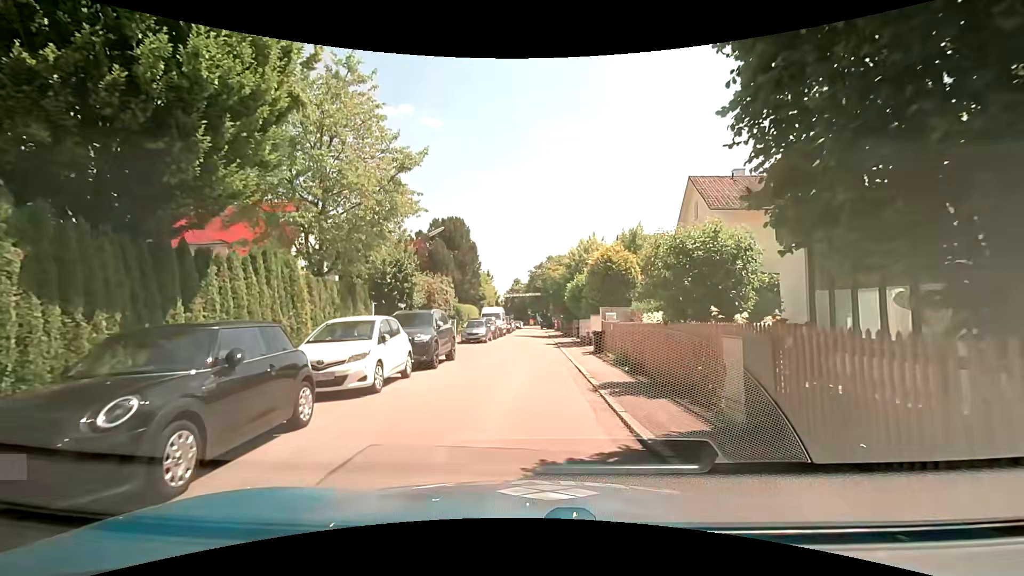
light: Day
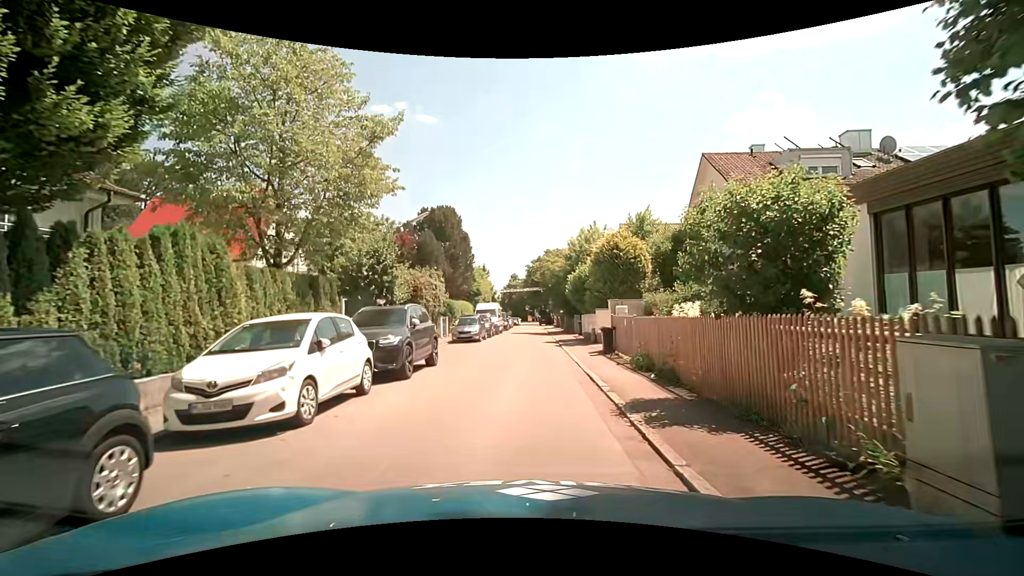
(0.0, +3.1) m; +1°
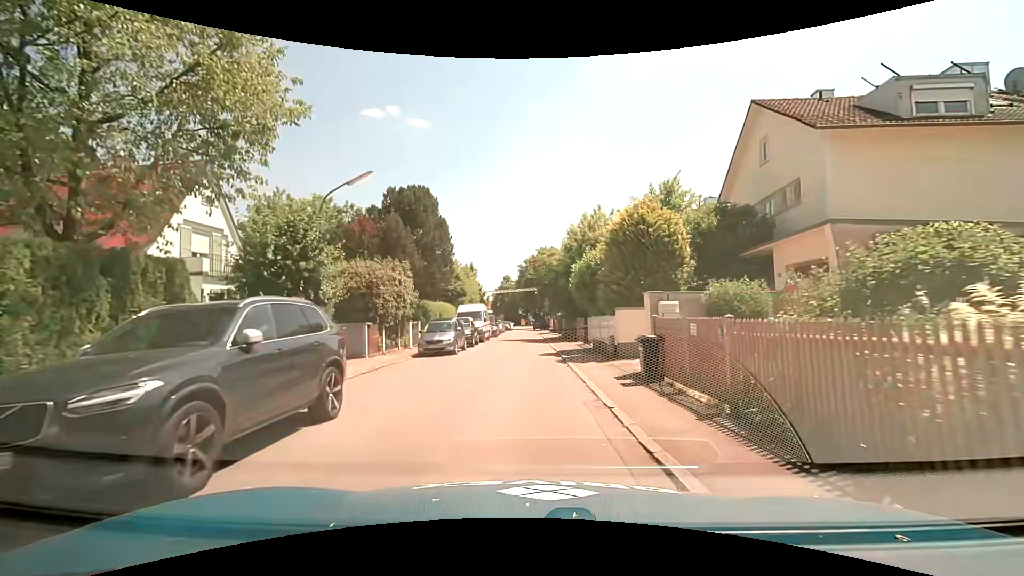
(-0.1, +7.0) m; 0°
